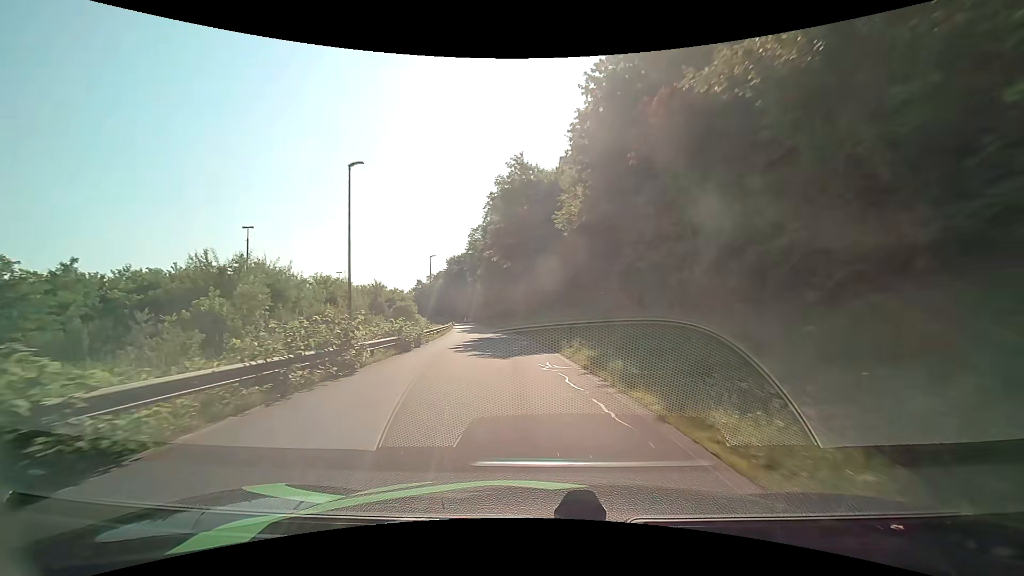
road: residential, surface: asphalt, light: Day
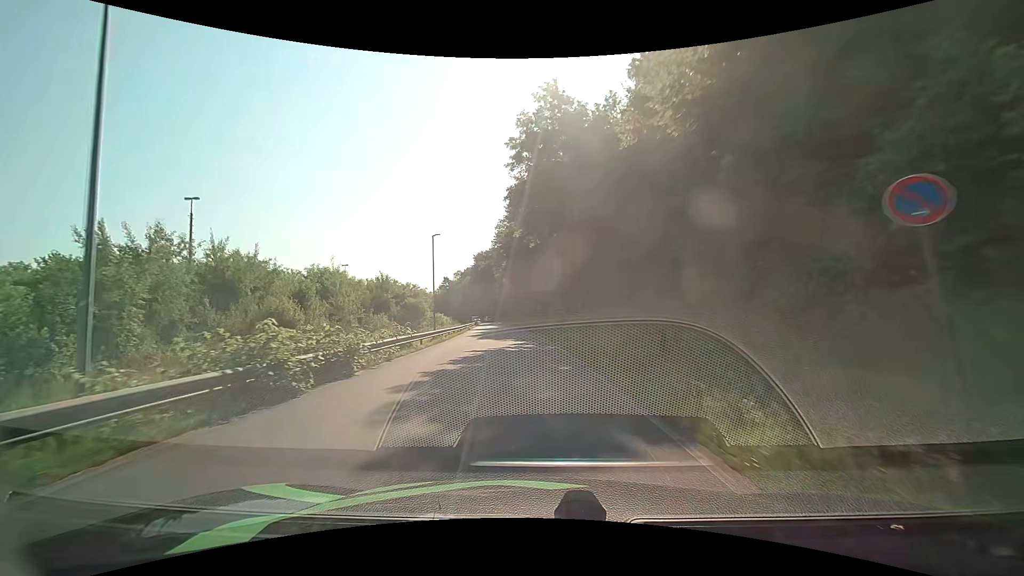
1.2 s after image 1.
(-0.5, +13.2) m; -3°
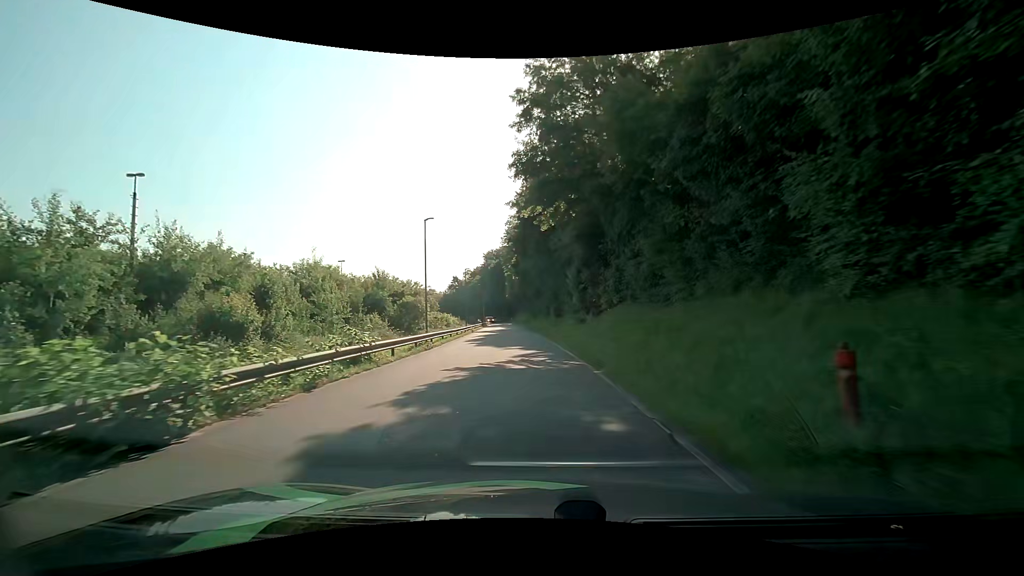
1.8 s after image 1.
(-0.1, +6.7) m; -2°
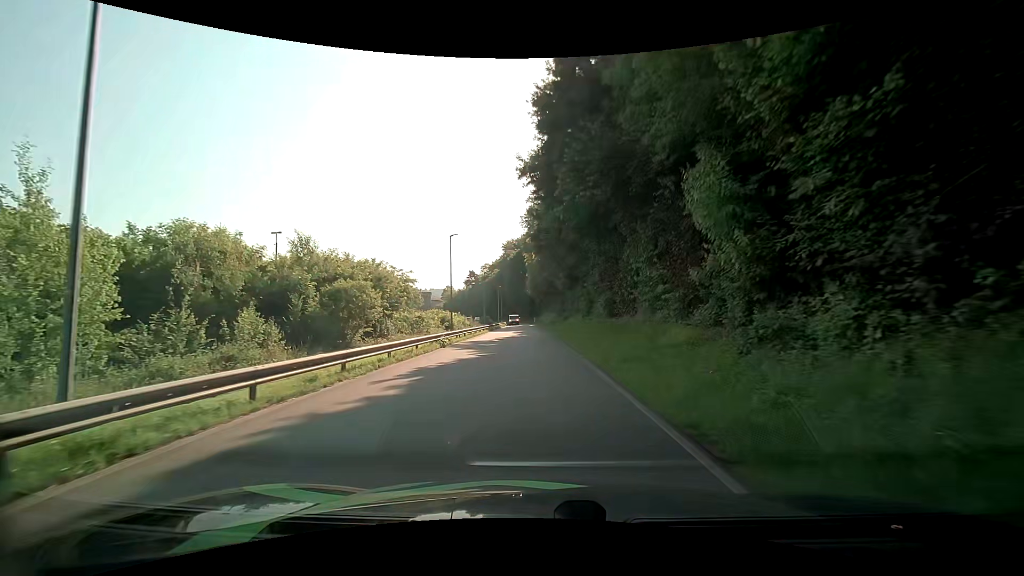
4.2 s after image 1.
(-0.7, +25.8) m; -3°
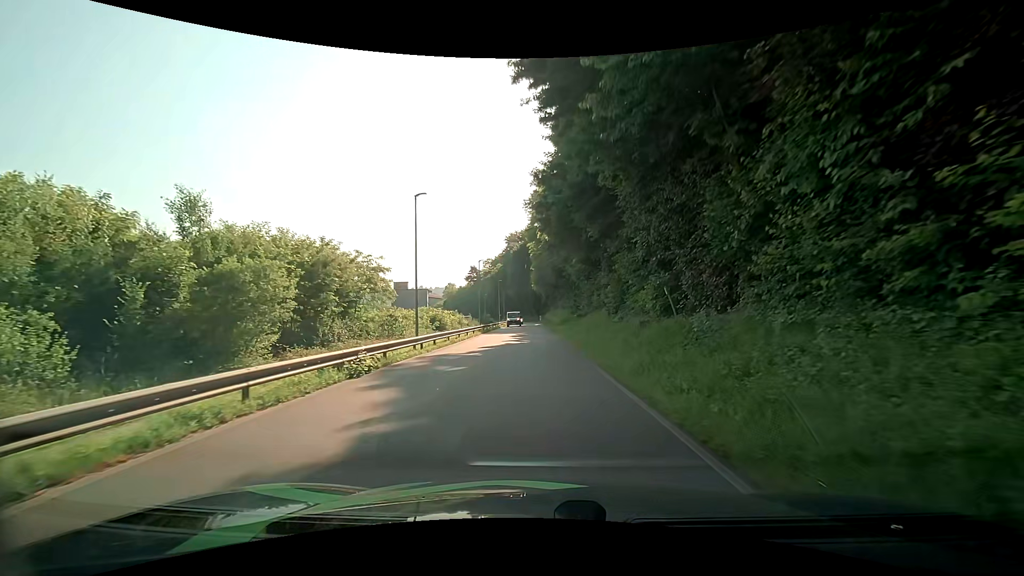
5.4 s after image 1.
(-0.1, +12.3) m; -1°
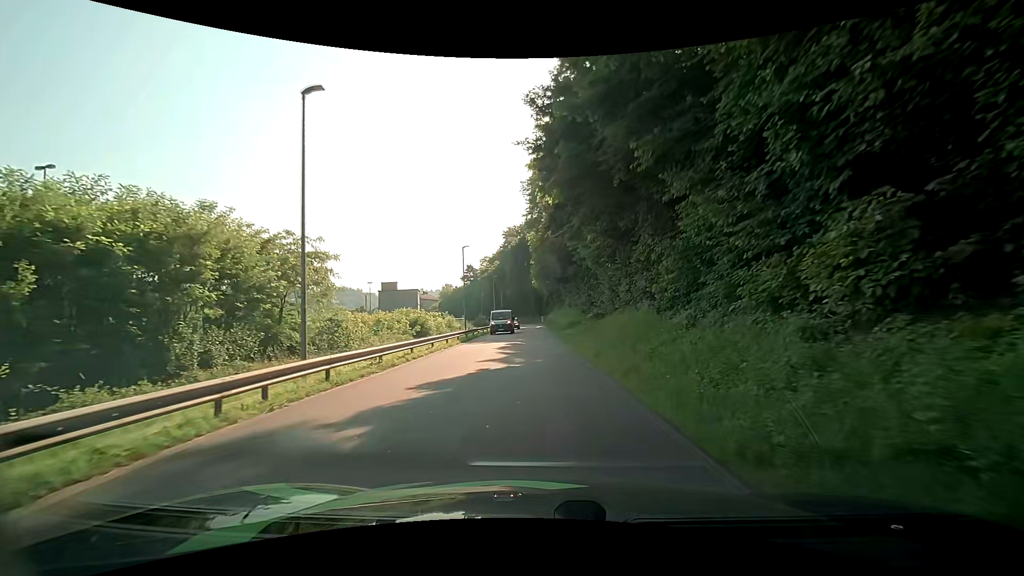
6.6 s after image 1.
(0.0, +12.3) m; 0°
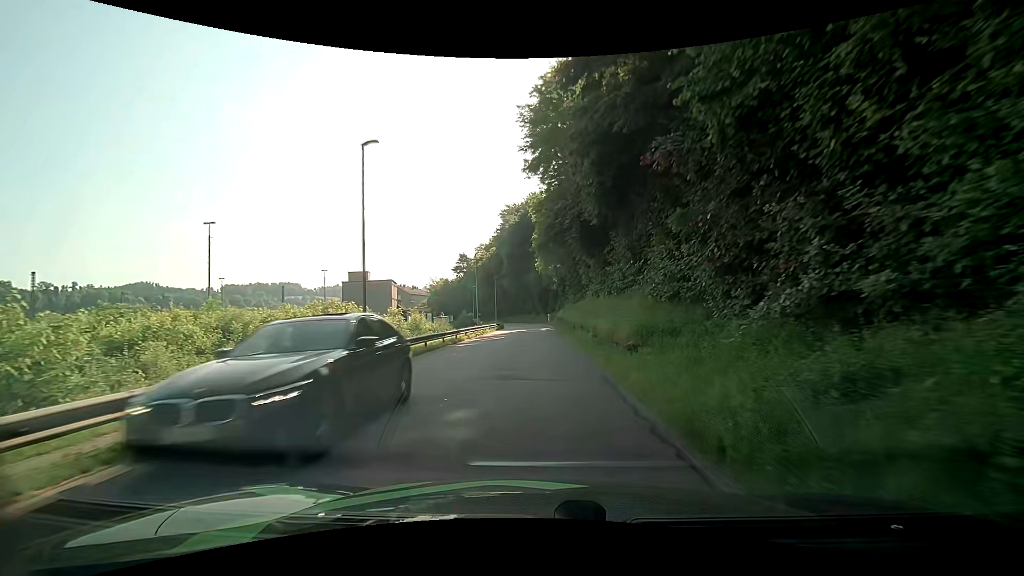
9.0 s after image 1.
(-0.2, +25.9) m; -1°
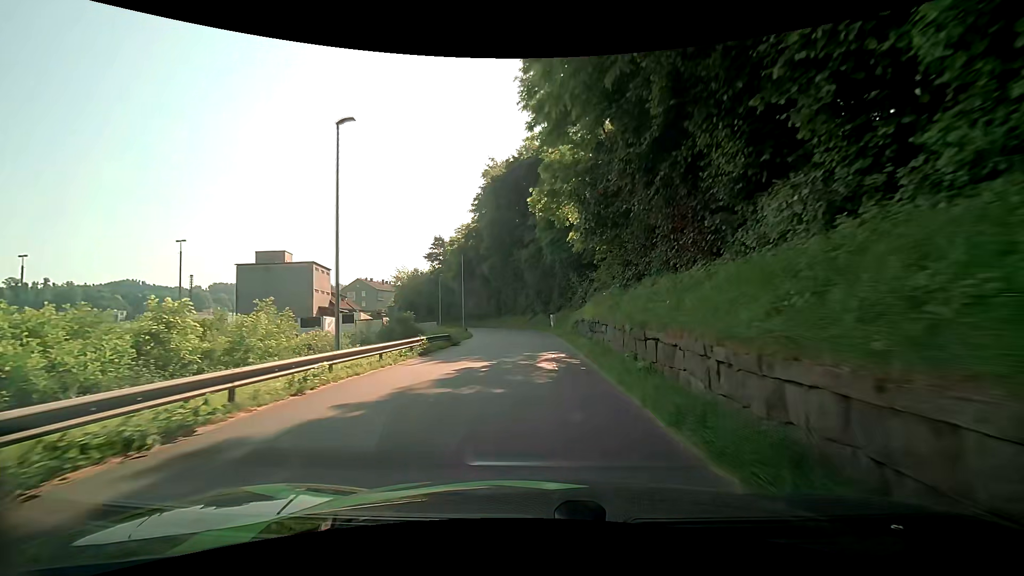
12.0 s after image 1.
(+0.1, +34.0) m; 0°
(0, +10) (0, +20) (0, +30) (-1, +40) (-2, +50) (-4, +60) (-6, +69) (-10, +79) (-14, +88) (-19, +96) m
